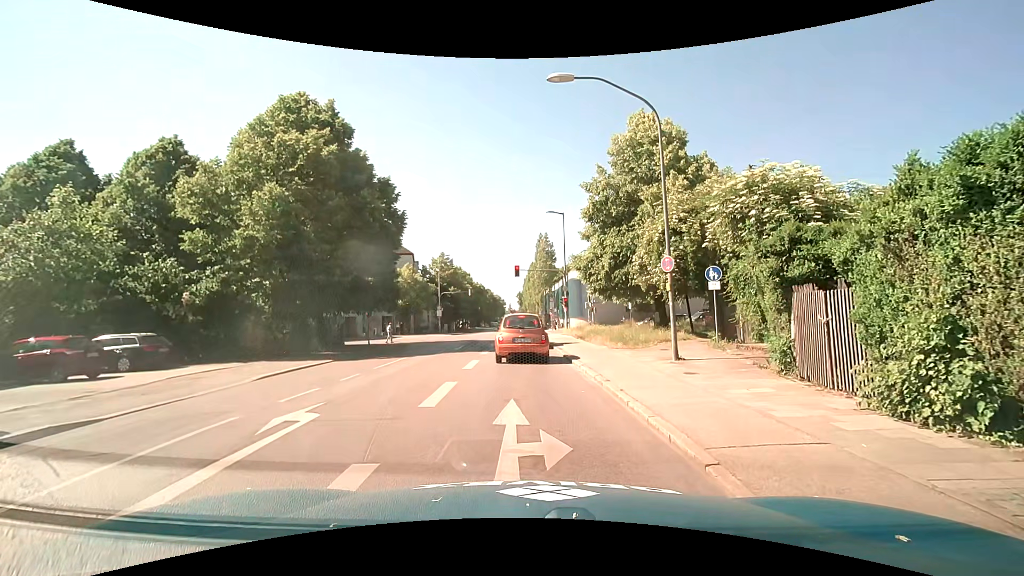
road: secondary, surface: asphalt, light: Day
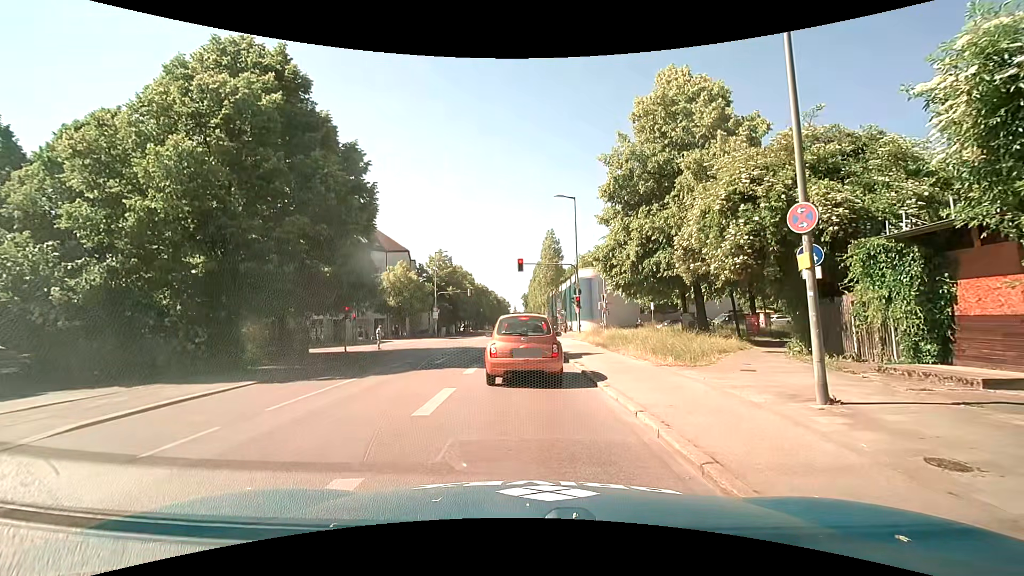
(-0.1, +6.4) m; -1°
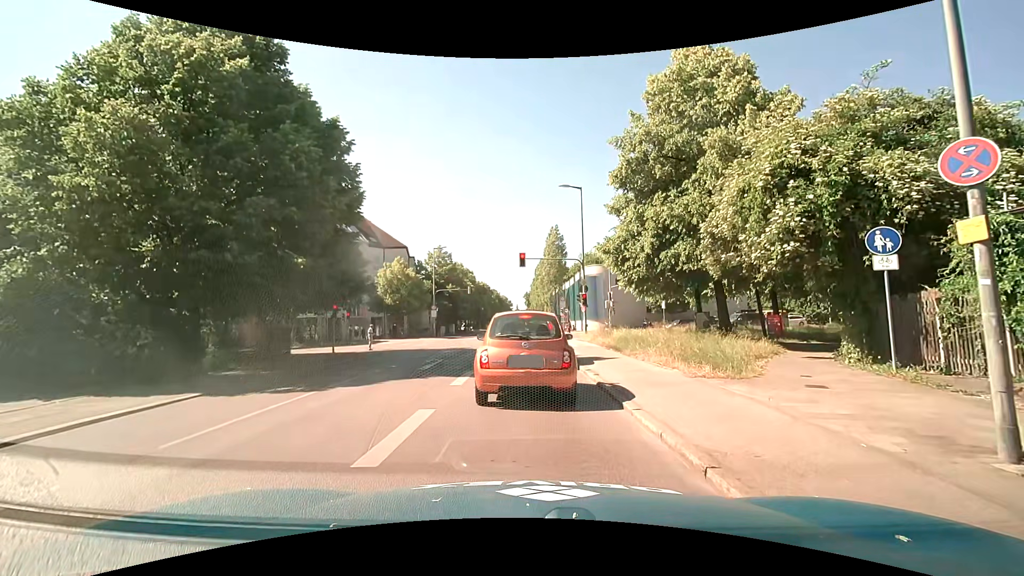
(0.0, +2.5) m; -1°
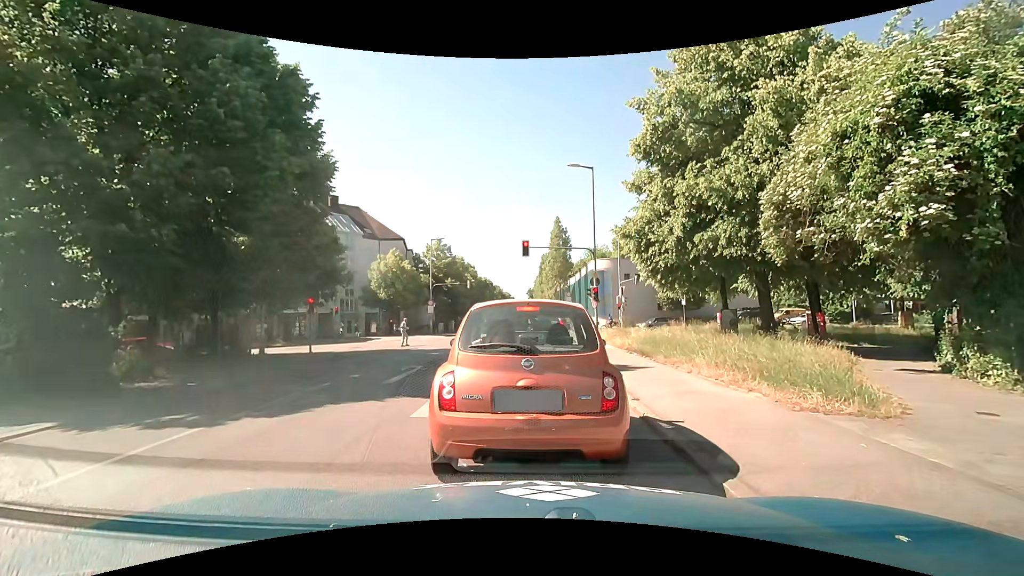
(0.0, +3.7) m; -2°
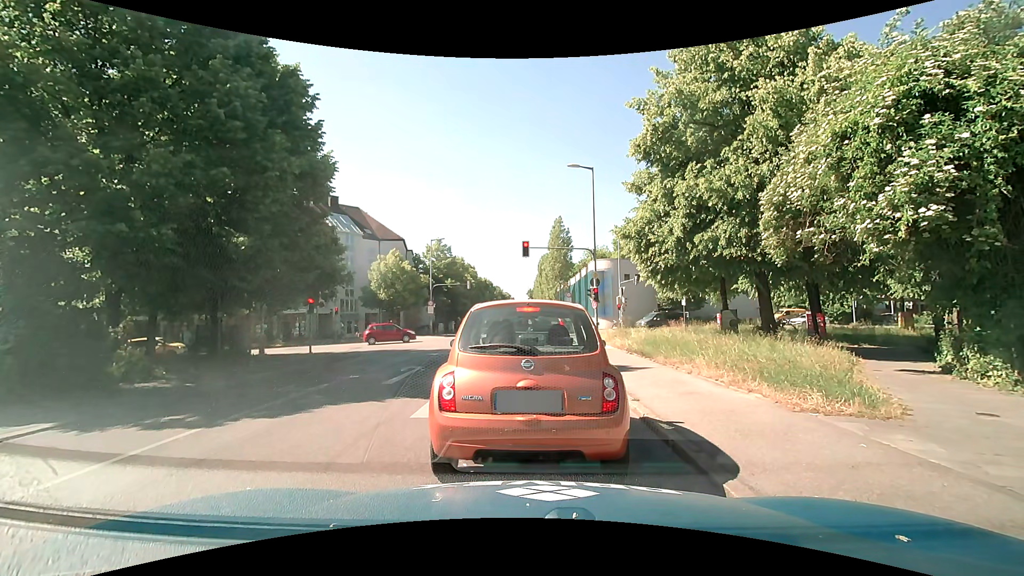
(0.0, +0.1) m; 0°
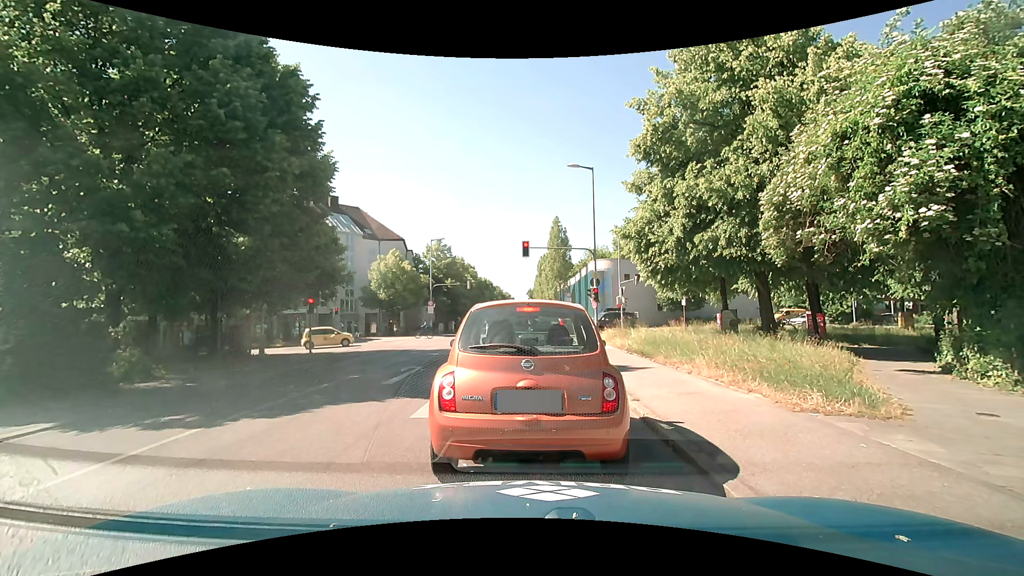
(0.0, 0.0) m; 0°
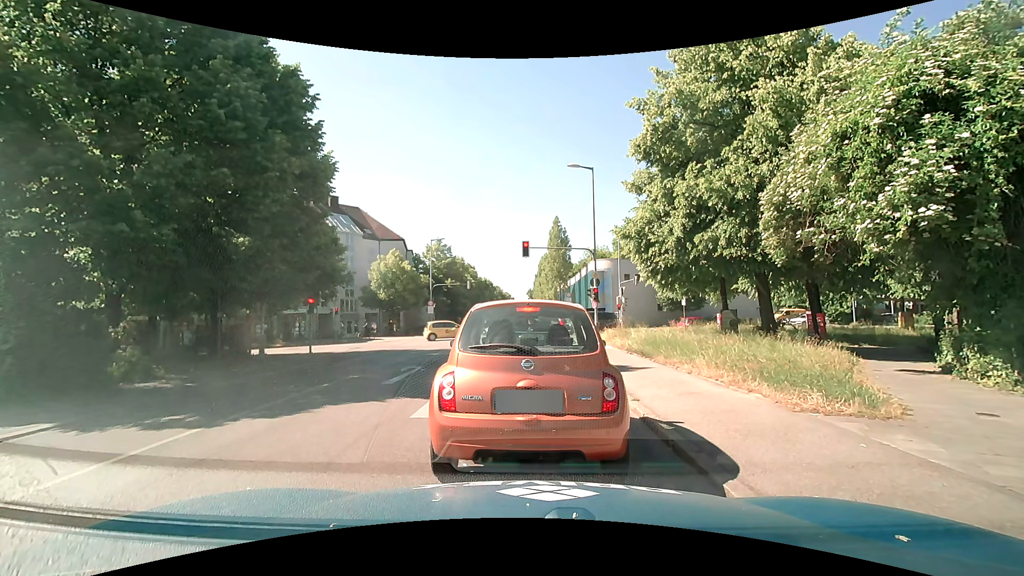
(0.0, 0.0) m; 0°
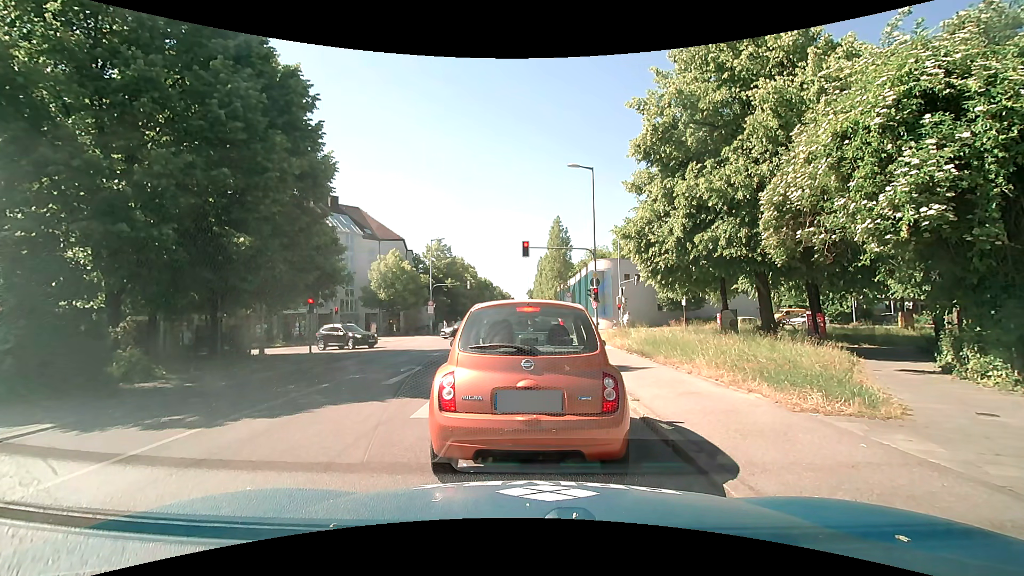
(0.0, 0.0) m; 0°
(0, +10) (0, +20) (+1, +30) (+1, +40) (+1, +50) (+1, +60) (+1, +70) (+1, +80) (+1, +90) (+1, +100) m
